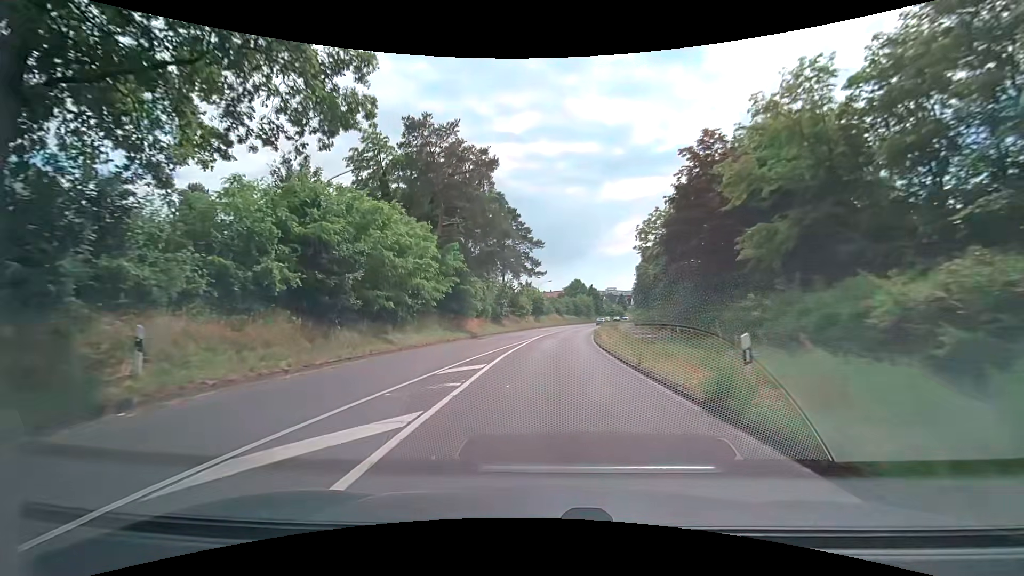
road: secondary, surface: asphalt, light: Day
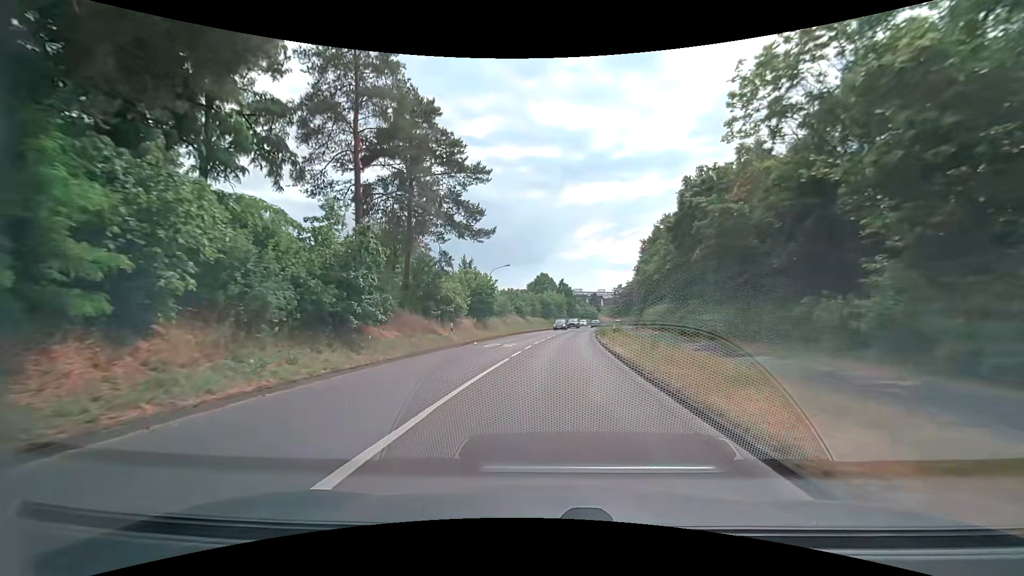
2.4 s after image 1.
(+0.9, +31.3) m; +4°
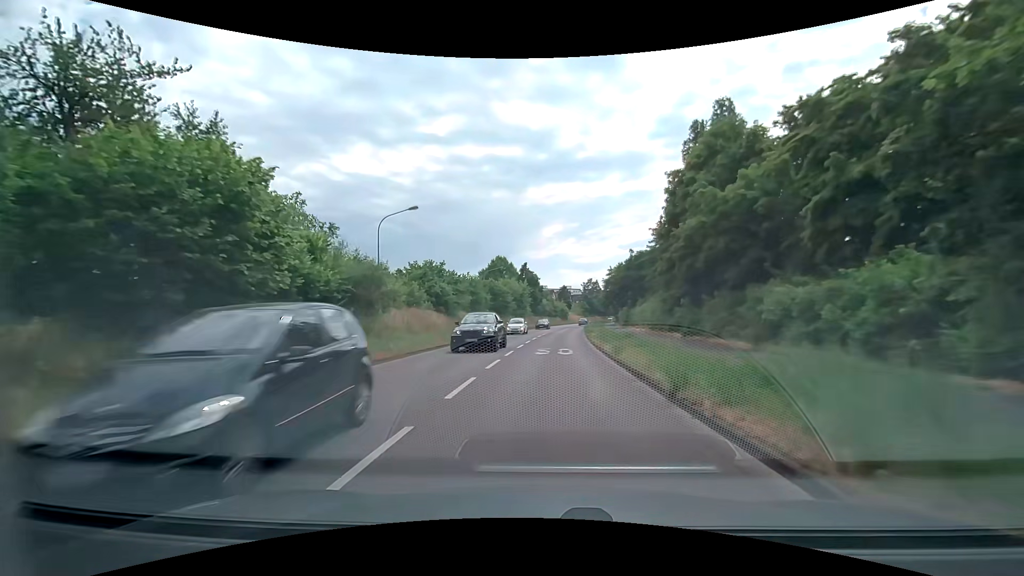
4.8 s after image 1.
(+1.1, +30.8) m; +3°
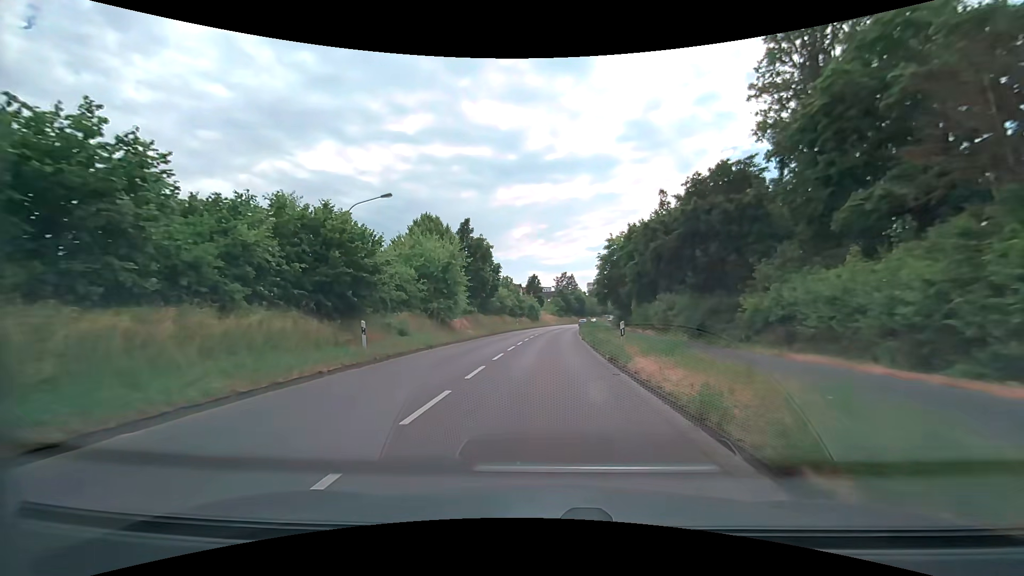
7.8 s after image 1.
(+1.5, +37.7) m; +4°
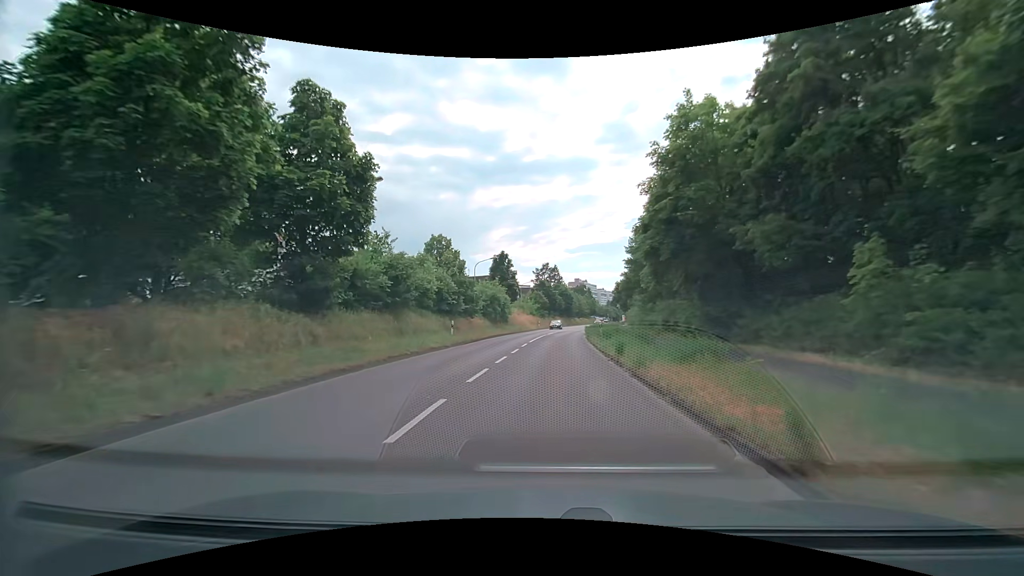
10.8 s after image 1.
(+0.7, +36.9) m; +3°
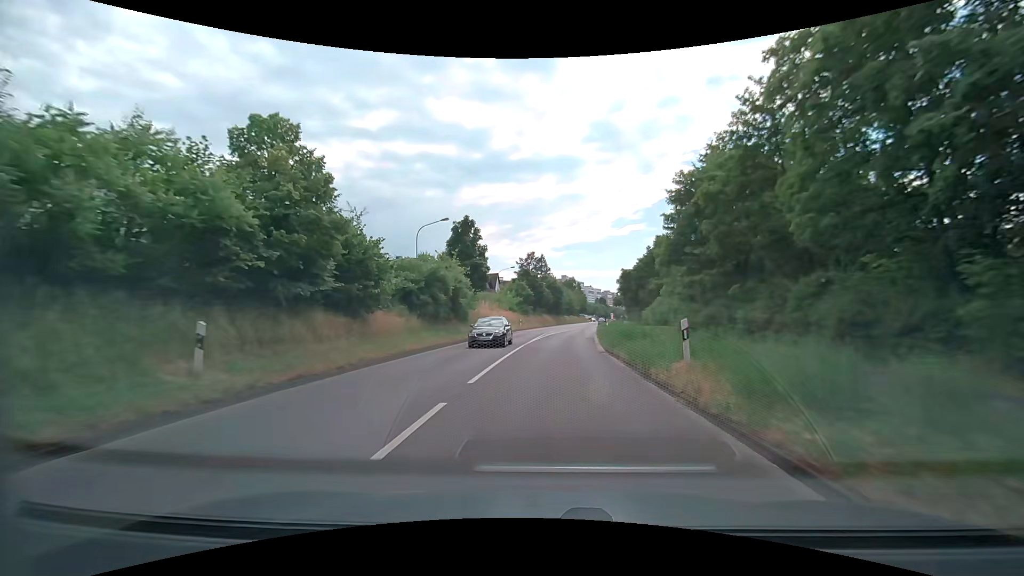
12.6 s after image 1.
(+0.2, +21.7) m; +1°
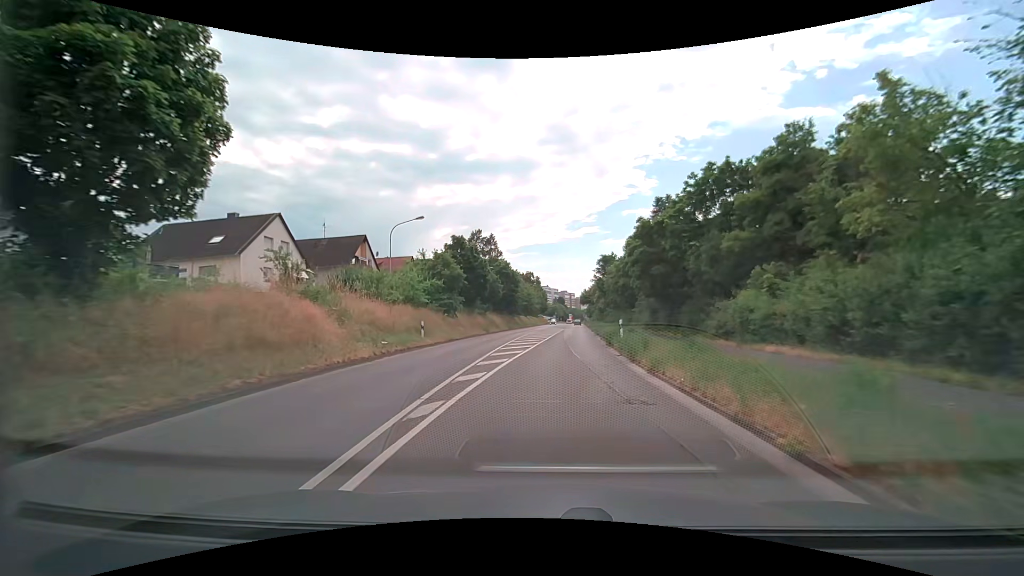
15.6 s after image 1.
(+1.1, +35.4) m; +4°
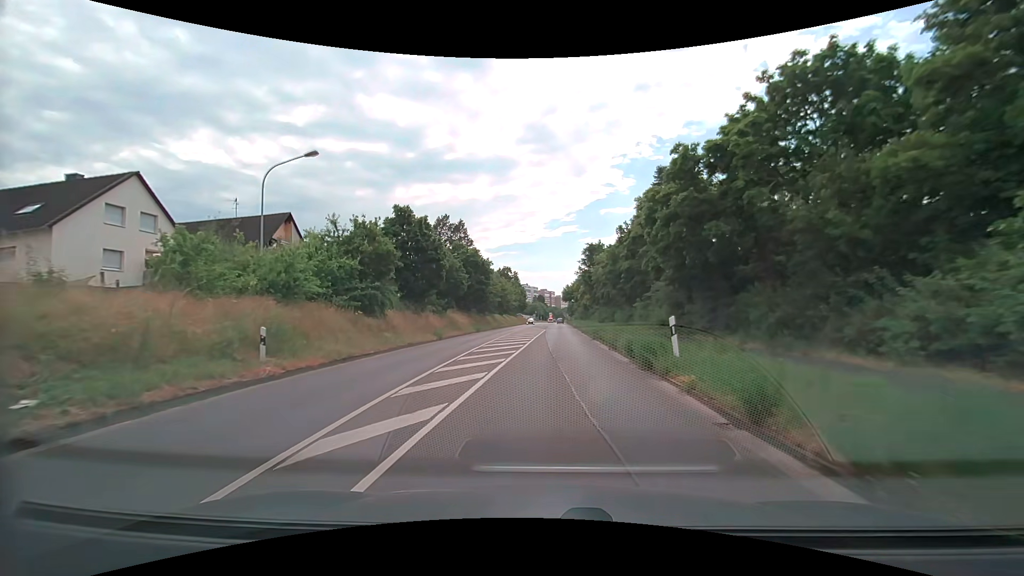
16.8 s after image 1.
(+0.4, +14.0) m; +3°
(0, +10) (+1, +20) (+1, +30) (+1, +40) (+2, +50) (+2, +60) (+3, +70) (+3, +80) (+3, +90) (+4, +100) m
